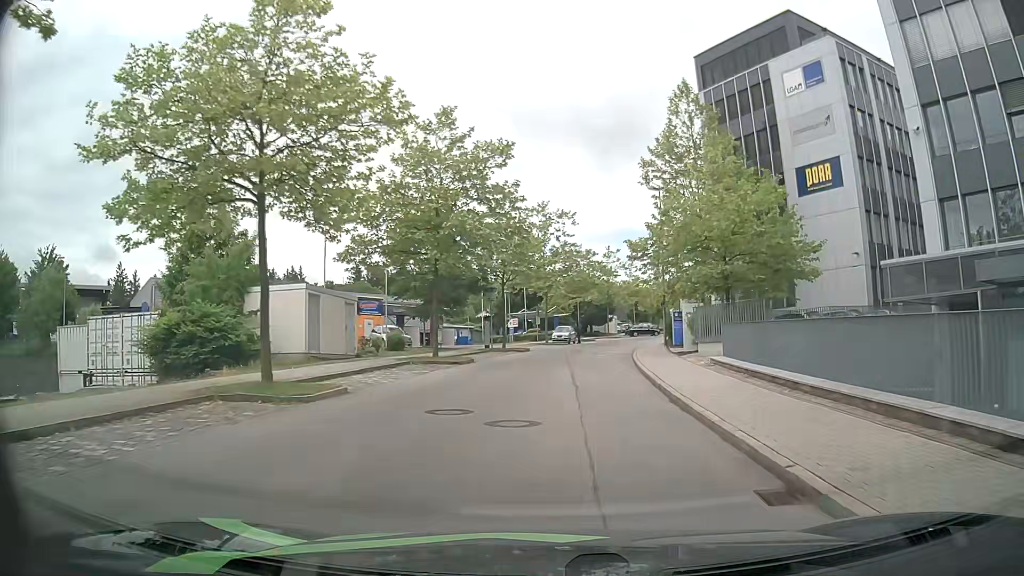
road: residential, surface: asphalt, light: Day
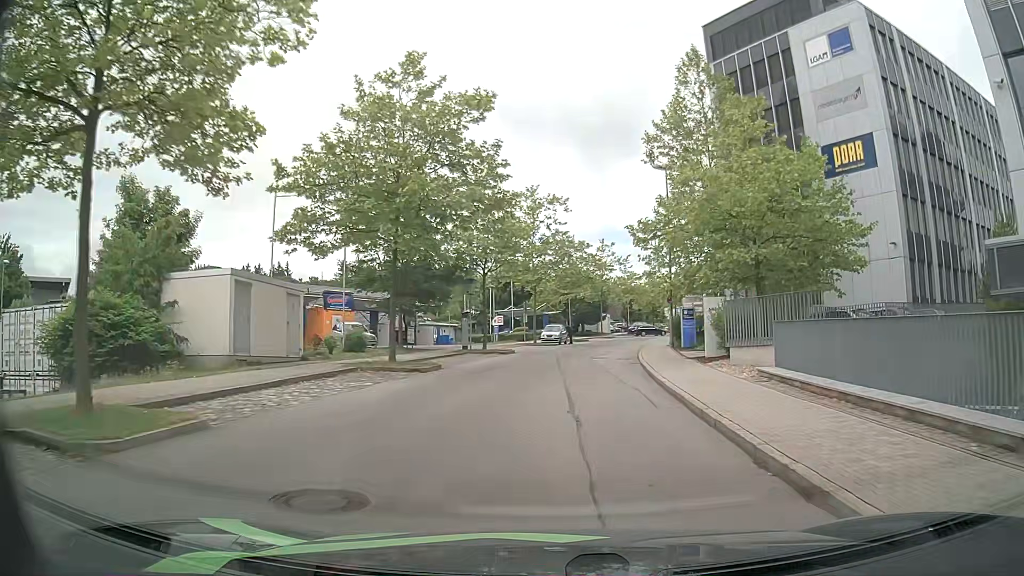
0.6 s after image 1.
(0.0, +6.0) m; 0°
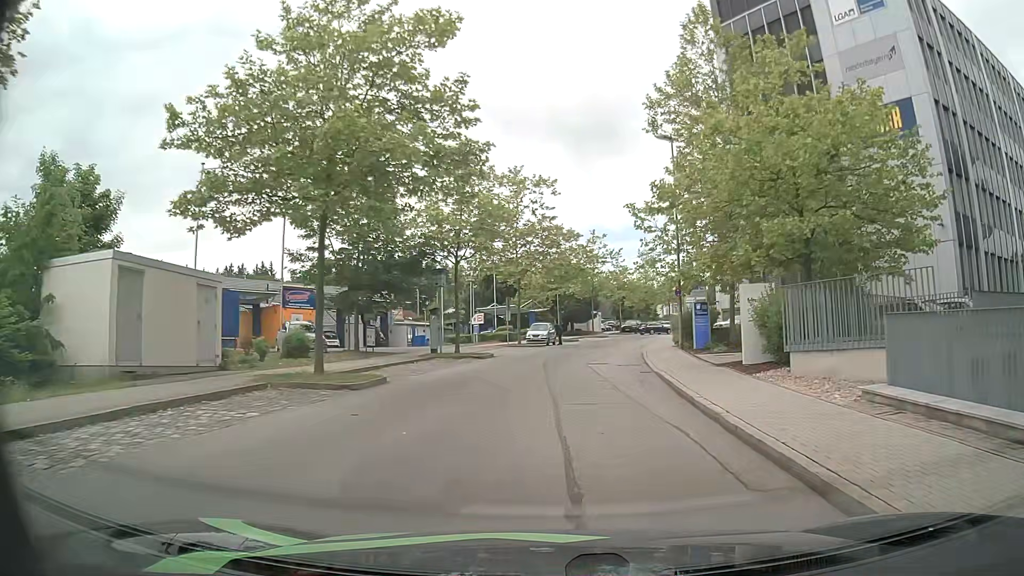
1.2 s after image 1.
(+0.1, +6.0) m; +2°
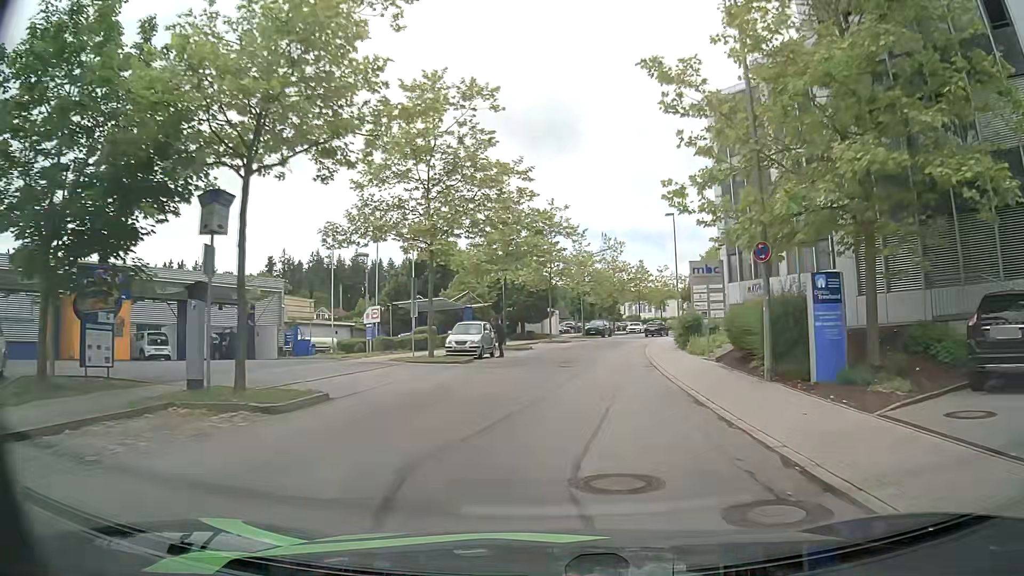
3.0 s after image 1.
(+0.6, +17.9) m; +4°
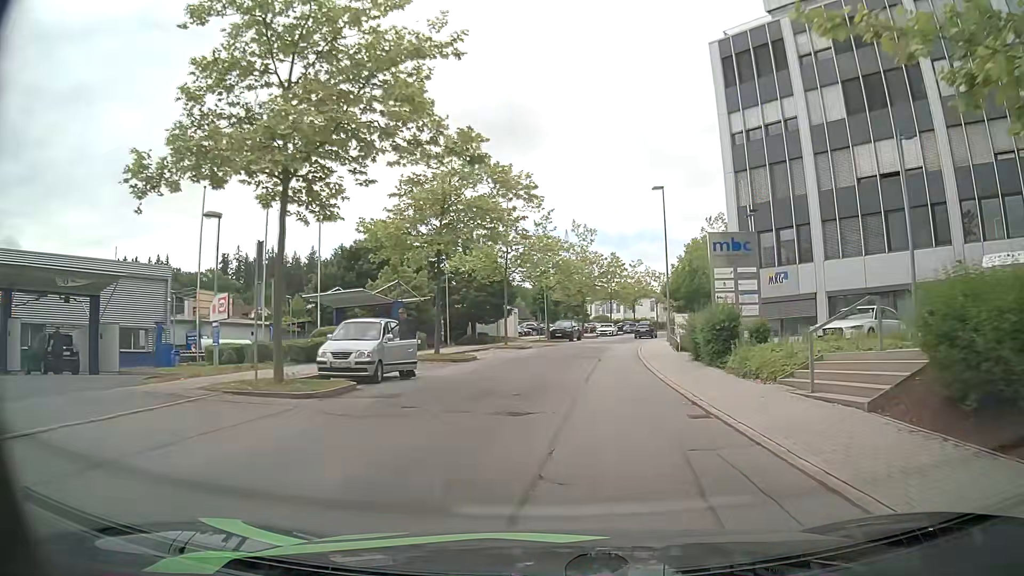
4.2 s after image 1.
(+0.4, +11.7) m; +2°
